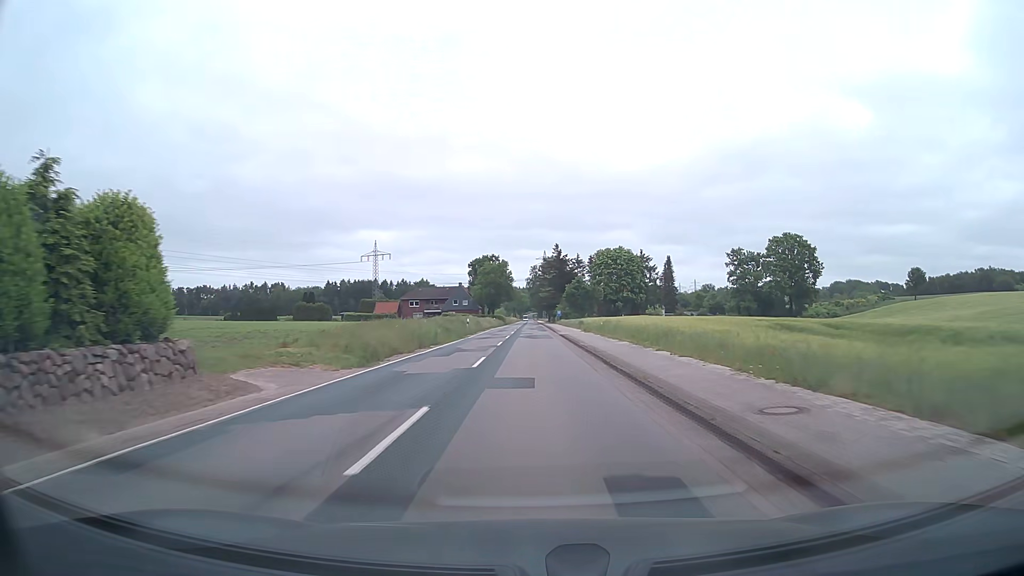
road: tertiary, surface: asphalt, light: Day
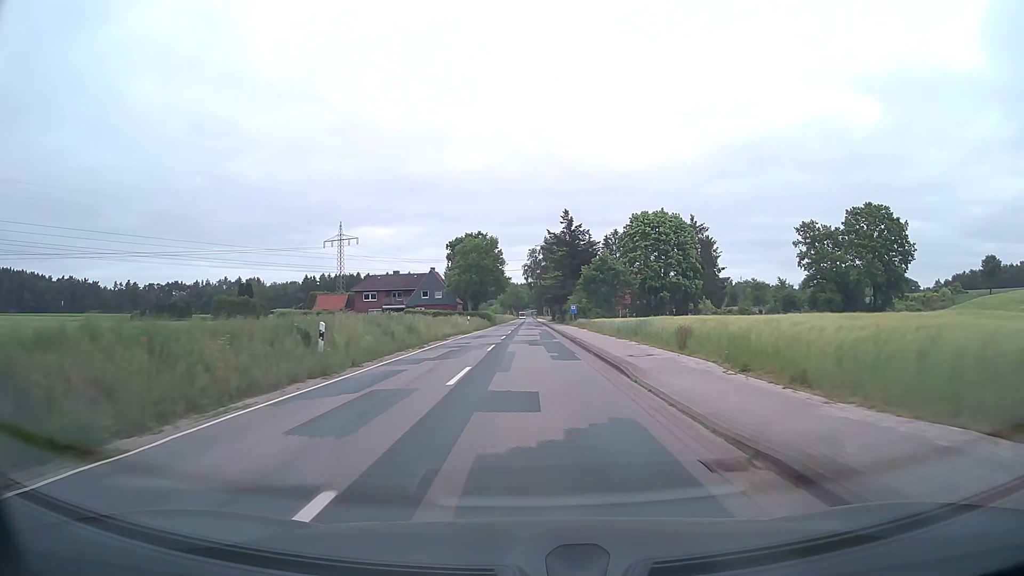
(0.0, +41.7) m; 0°
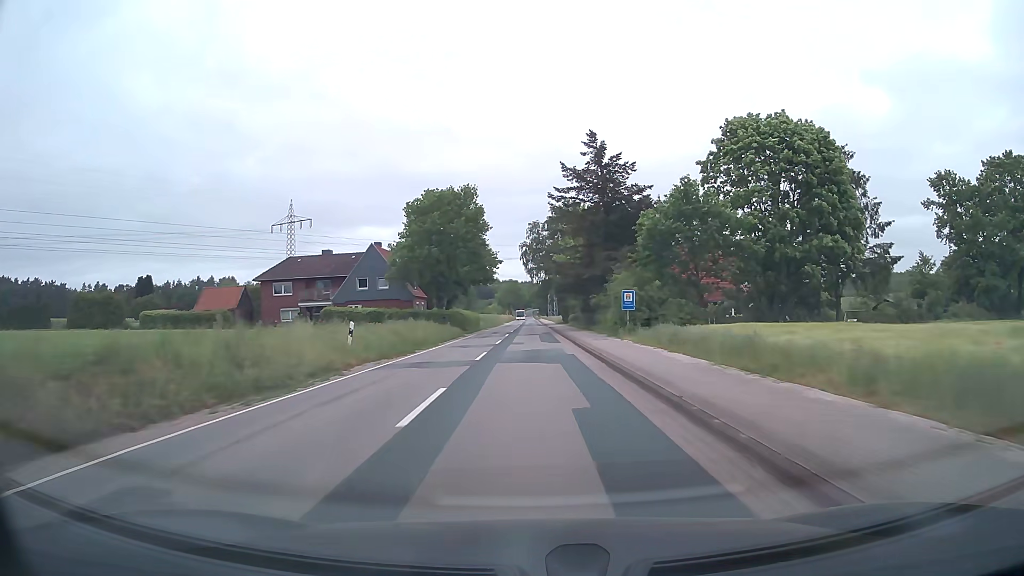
(+0.1, +41.3) m; 0°
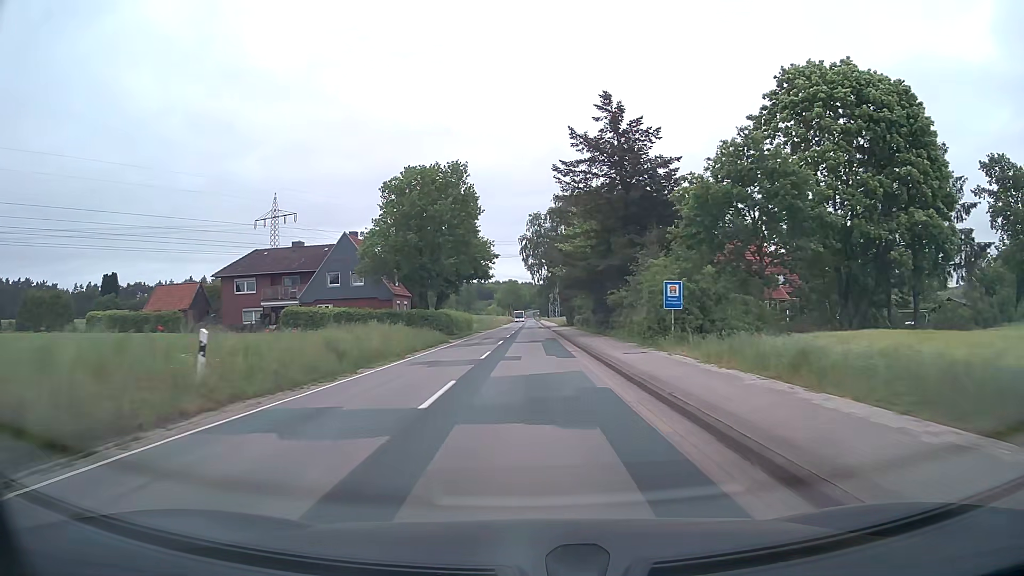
(0.0, +10.3) m; 0°
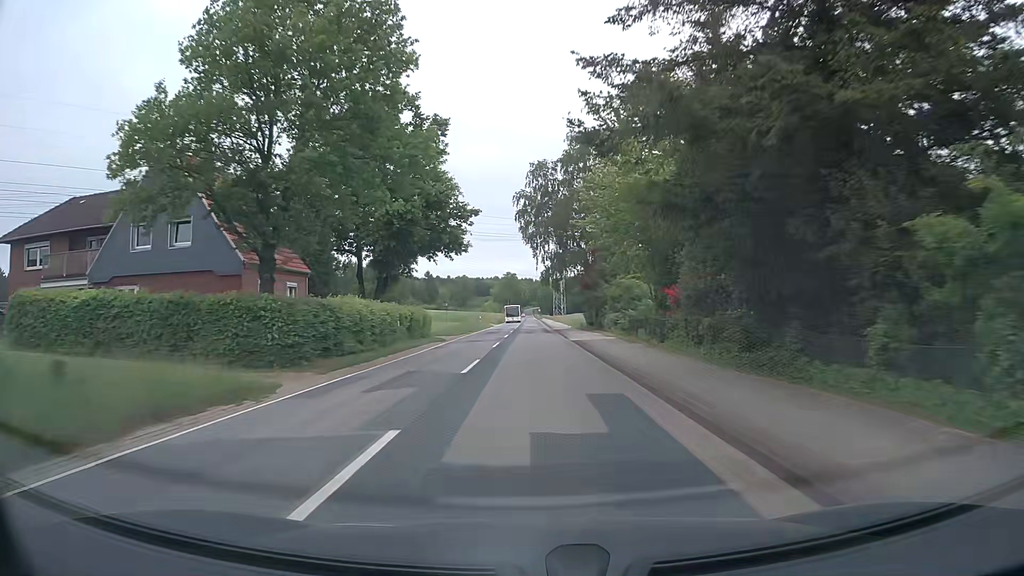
(-0.1, +30.7) m; 0°
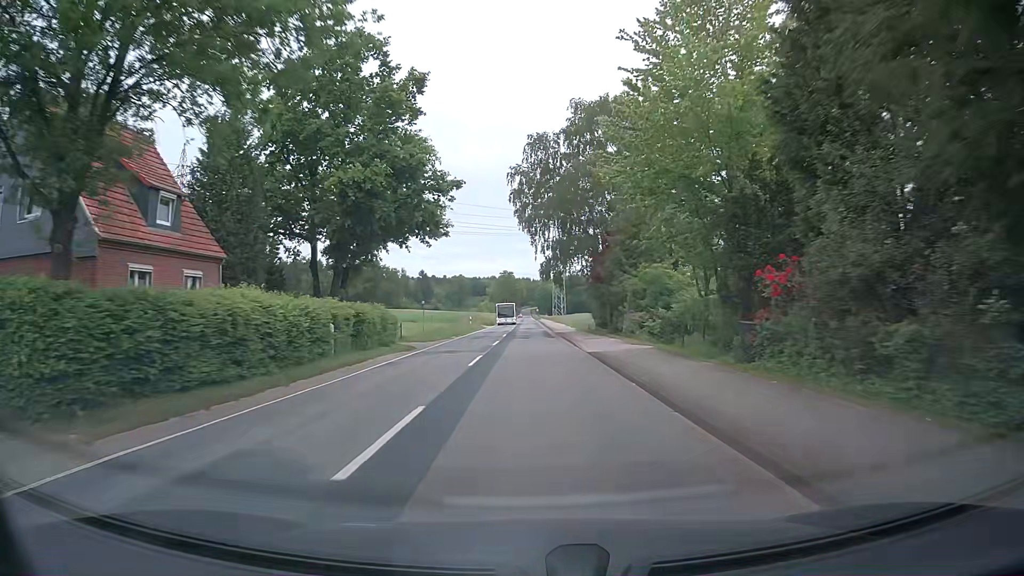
(0.0, +10.1) m; 0°
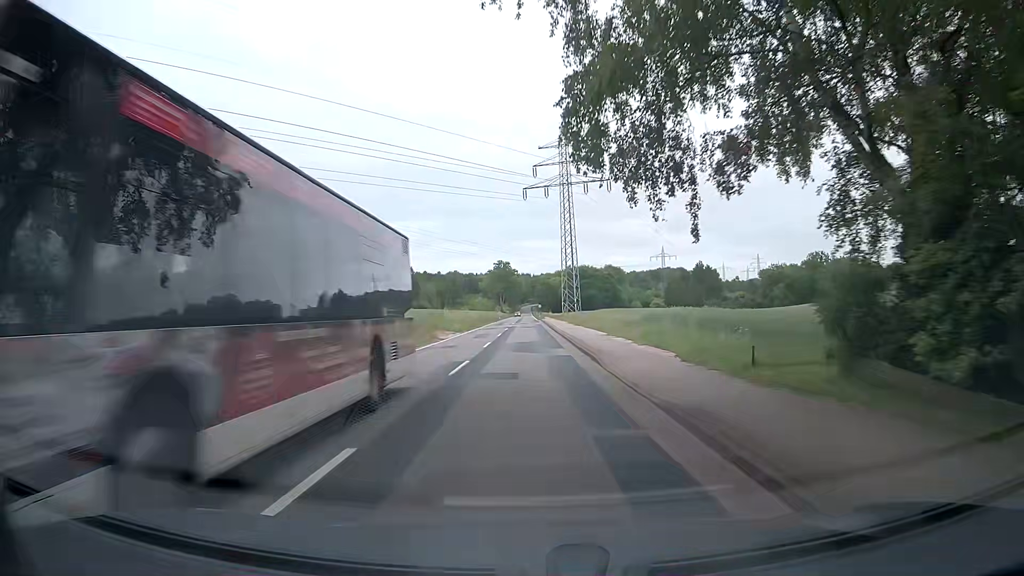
(+0.4, +39.6) m; +1°
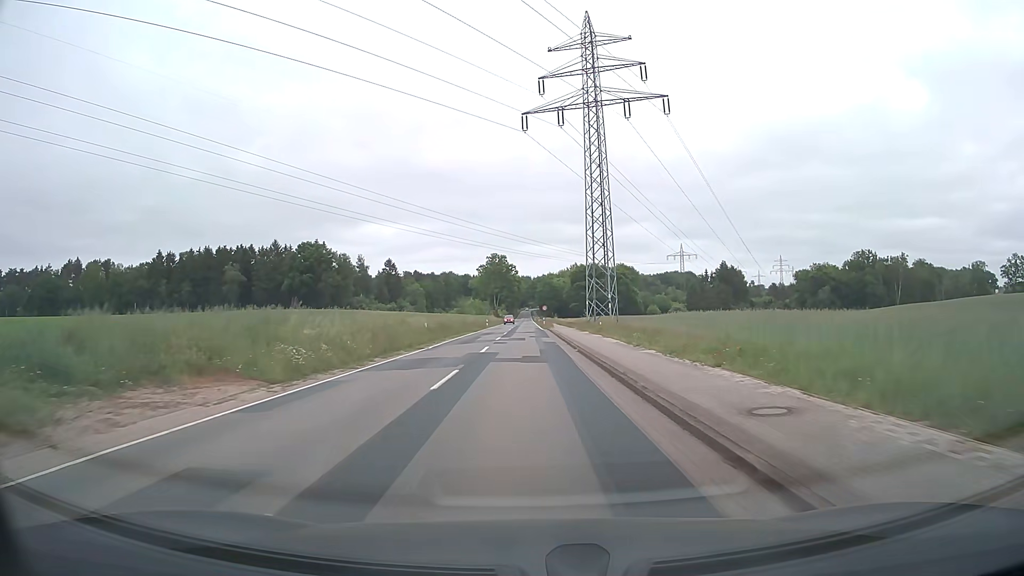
(-0.4, +39.0) m; 0°
(0, +10) (0, +20) (0, +30) (0, +40) (0, +50) (0, +60) (-1, +70) (-1, +80) (-1, +90) (-1, +100) m
